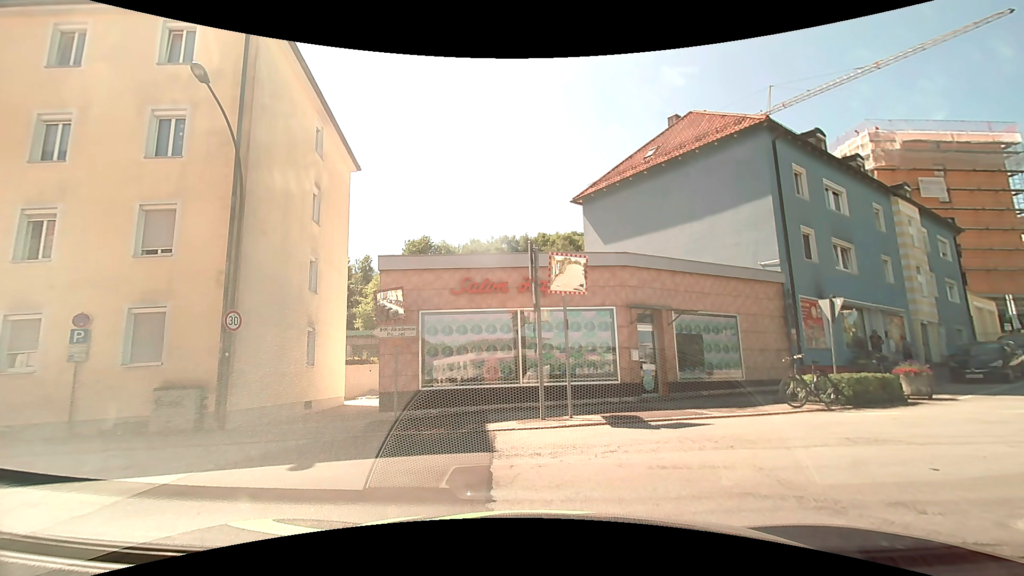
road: residential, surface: asphalt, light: Day
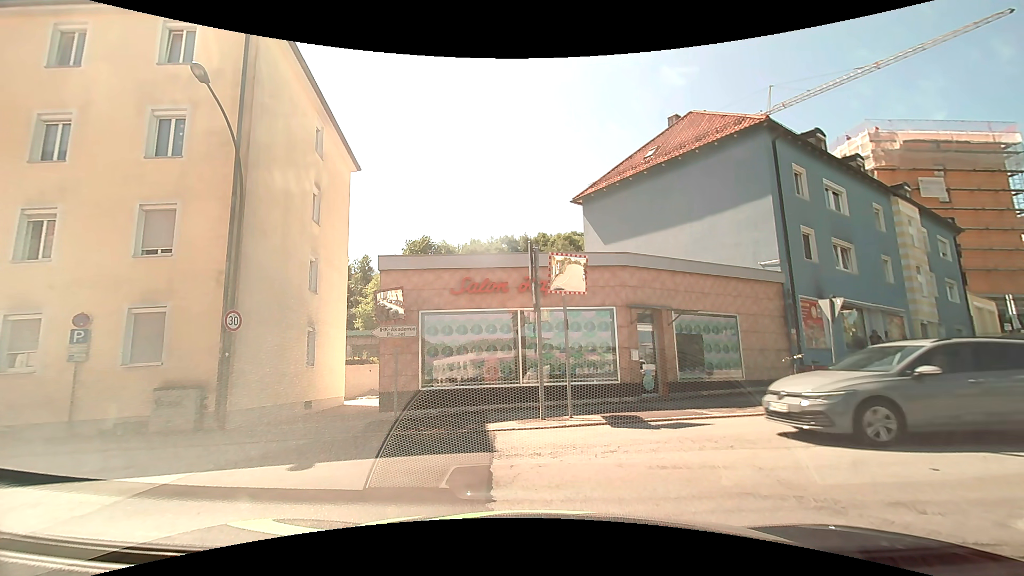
(0.0, 0.0) m; 0°
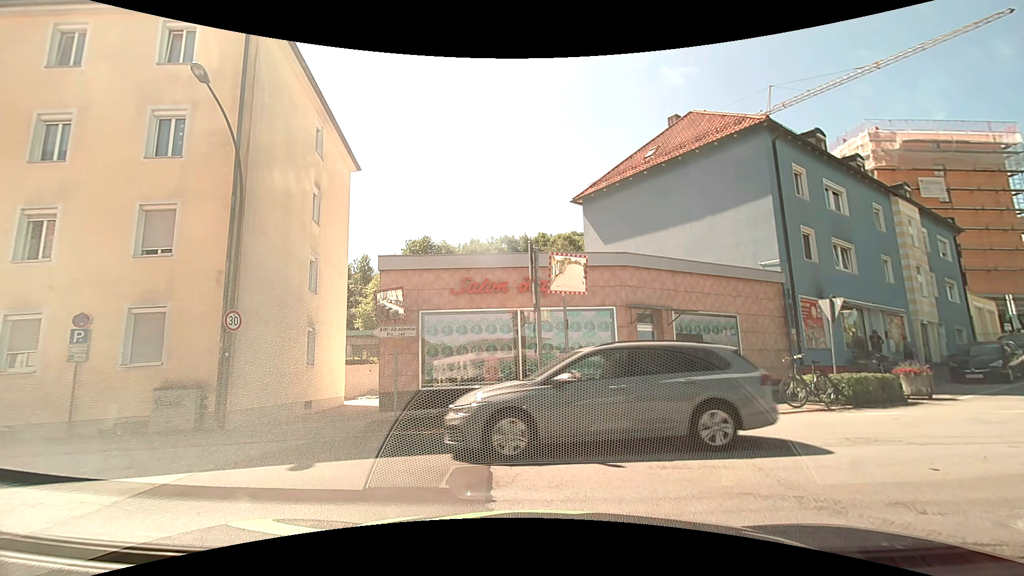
(0.0, 0.0) m; 0°
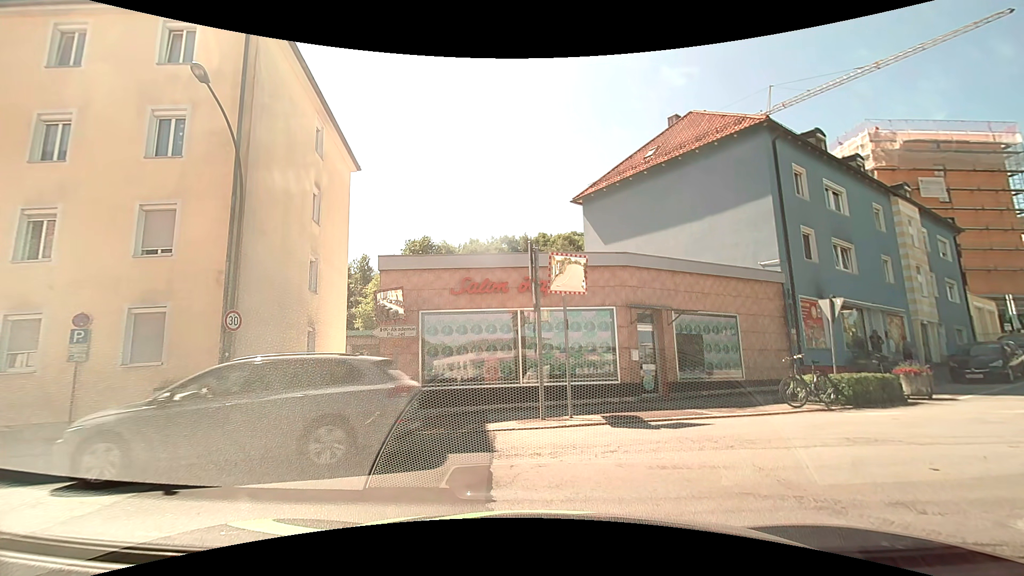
(0.0, 0.0) m; 0°
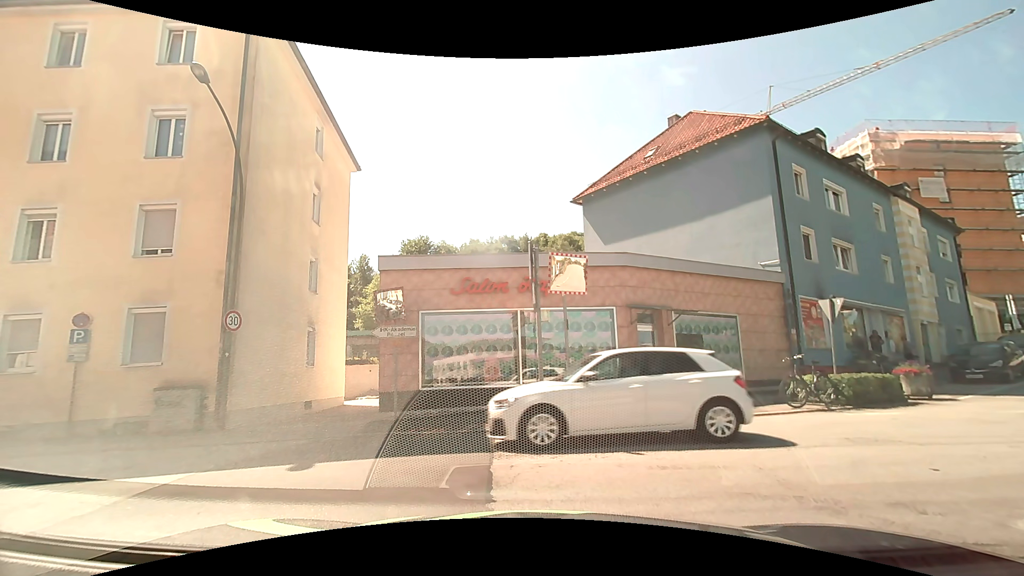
(0.0, 0.0) m; 0°
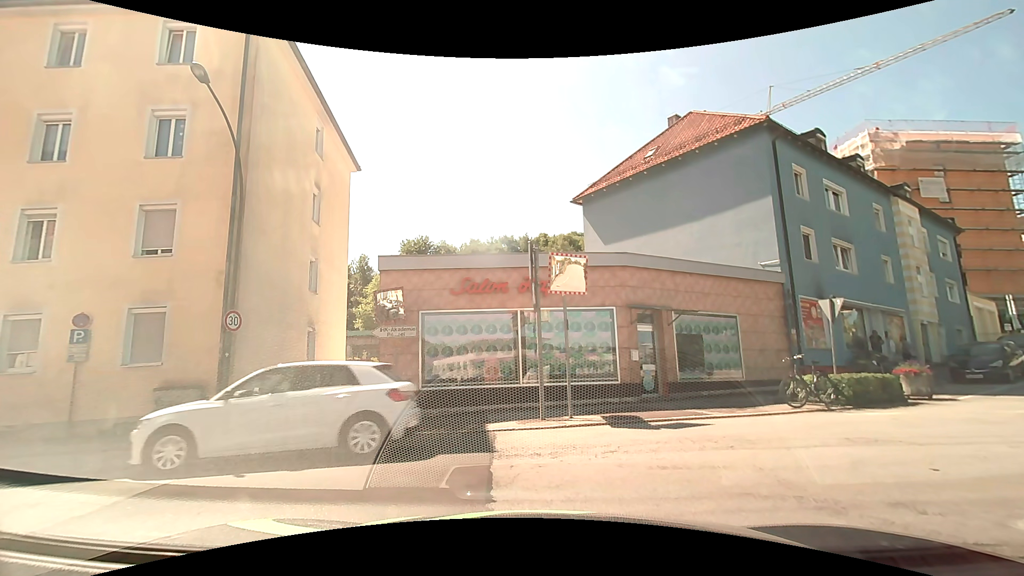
(0.0, 0.0) m; 0°
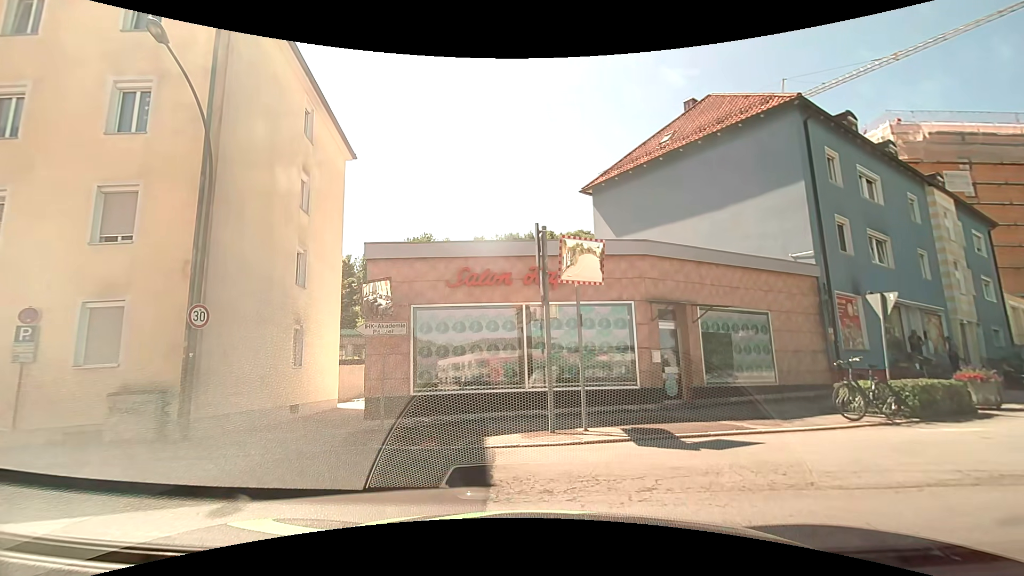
(0.0, +1.8) m; +1°
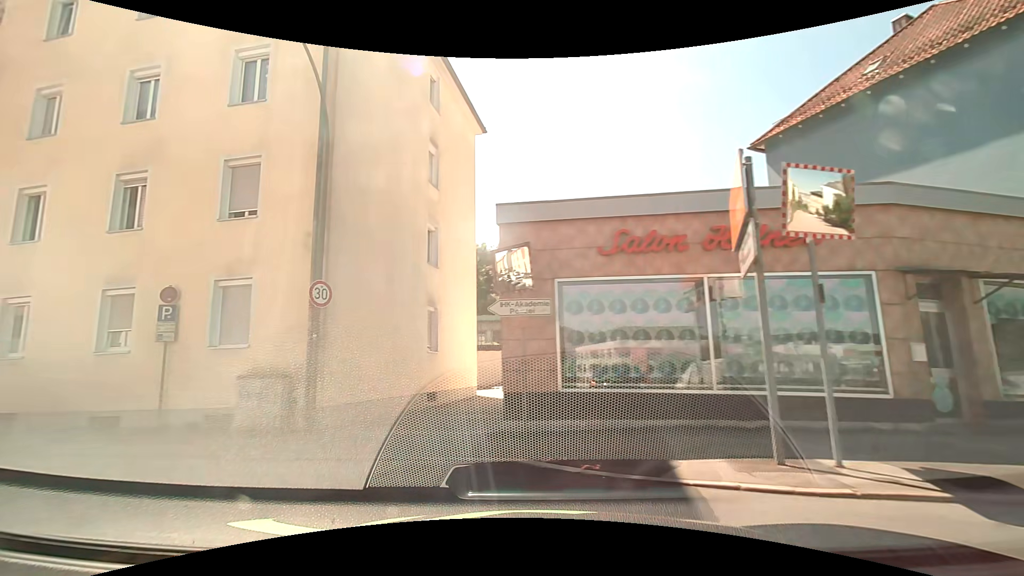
(-0.3, +2.9) m; -16°
(-6, +7) (-16, +9) (-26, +11) (-35, +13) (-45, +14) (-55, +16) (-65, +18) (-75, +20) (-85, +22) (-95, +23) m
